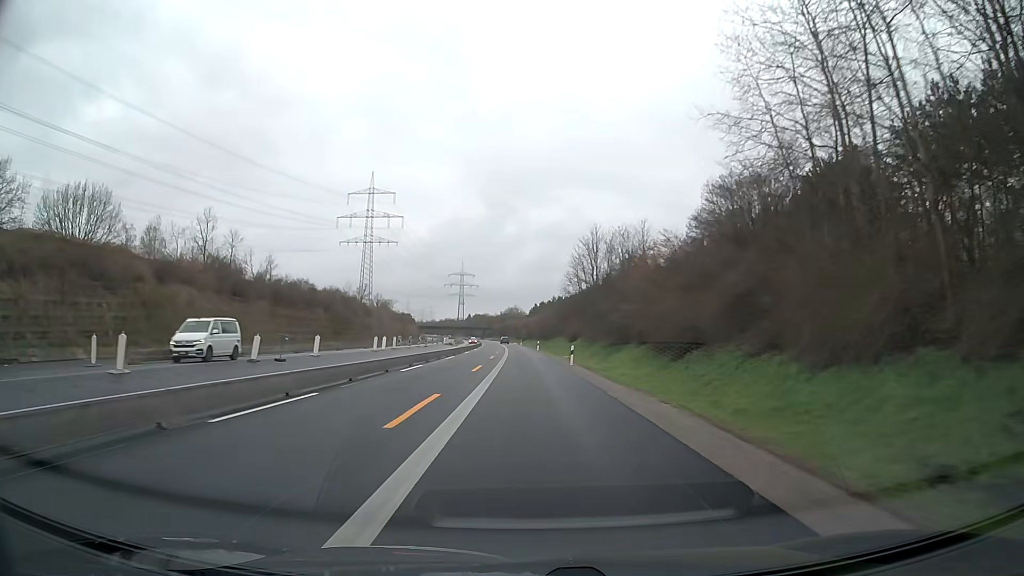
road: motorway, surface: asphalt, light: Day
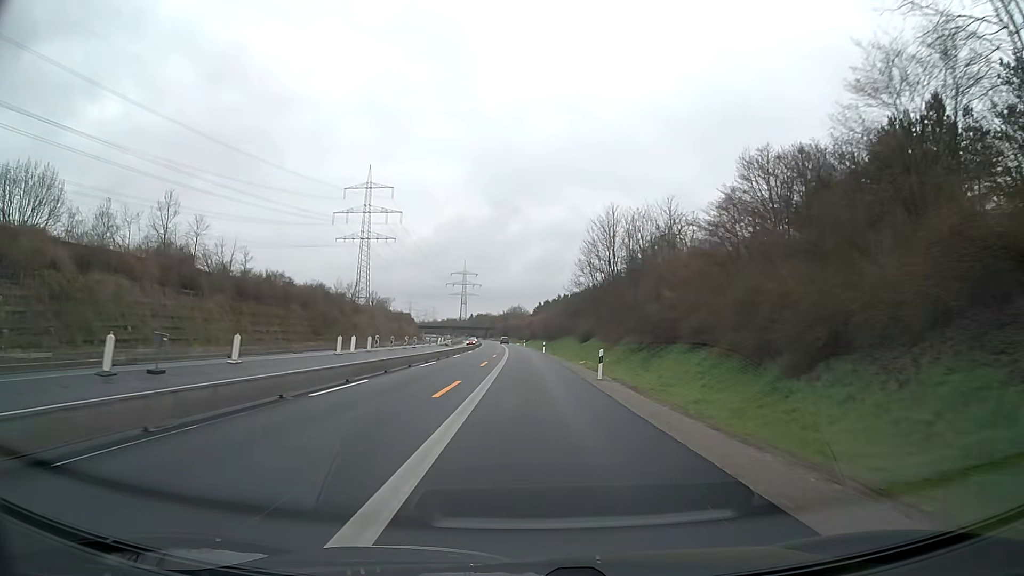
(0.0, +12.6) m; 0°
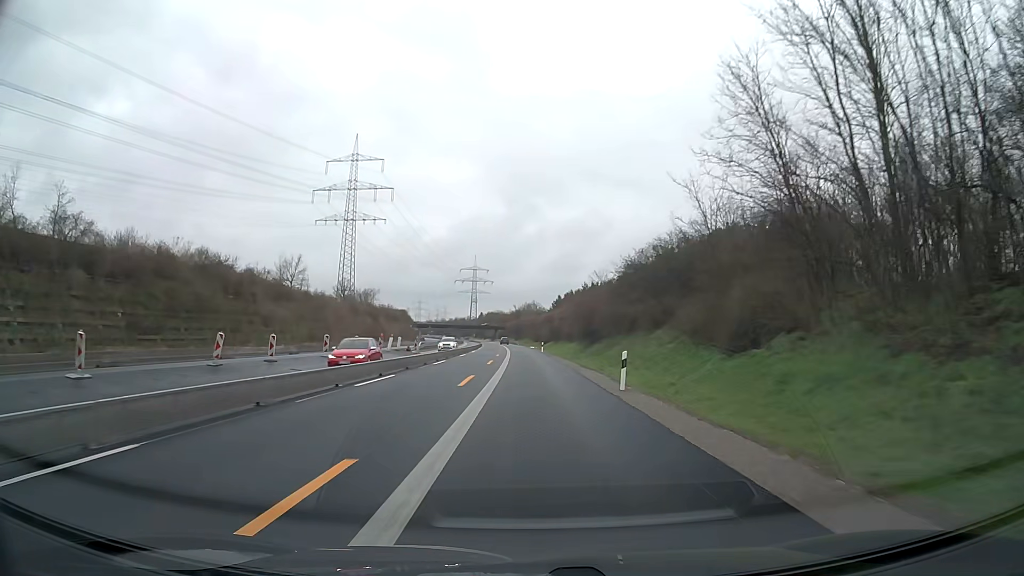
(-0.5, +50.2) m; -1°
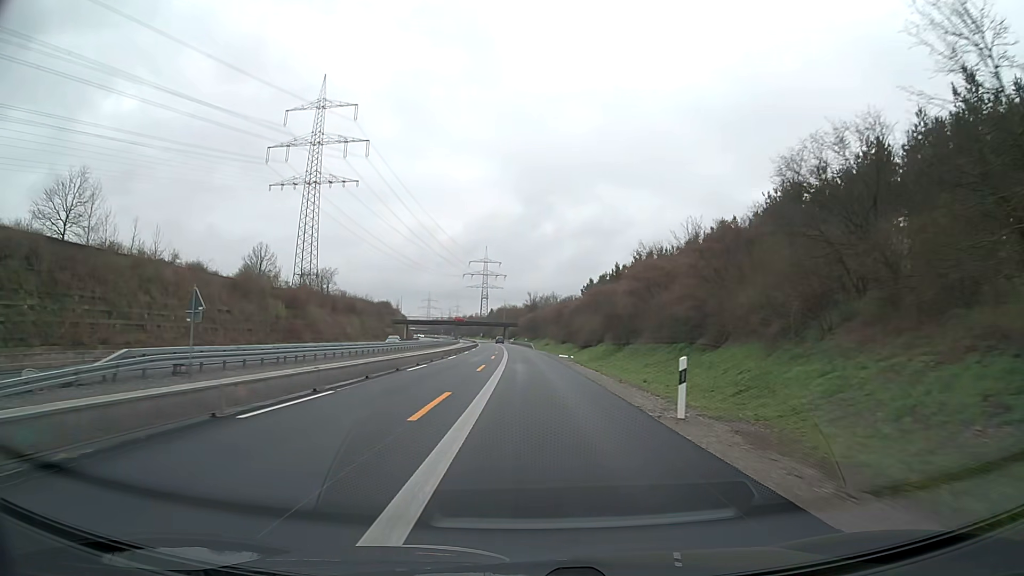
(-0.7, +62.7) m; -1°
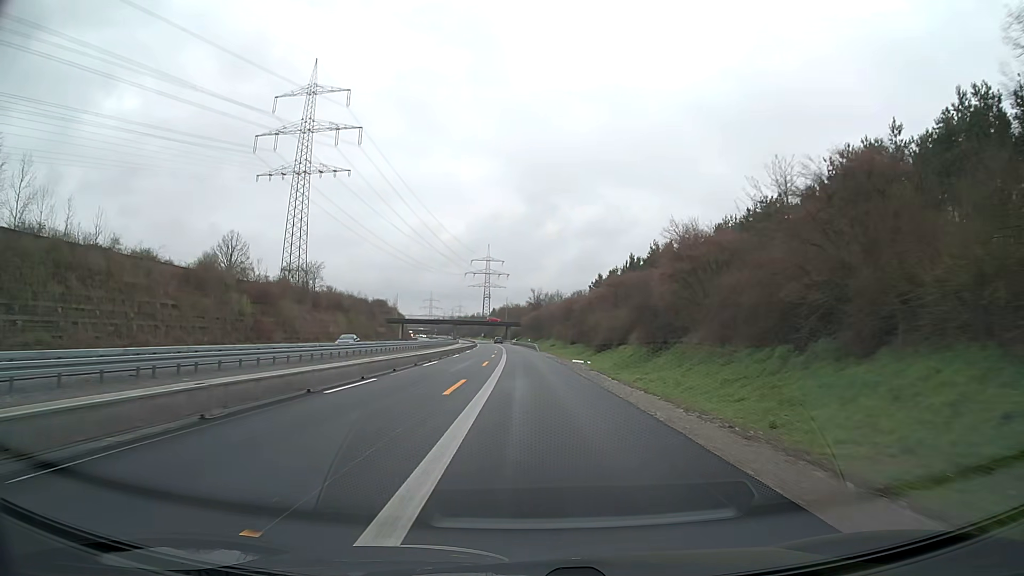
(-0.1, +12.5) m; 0°
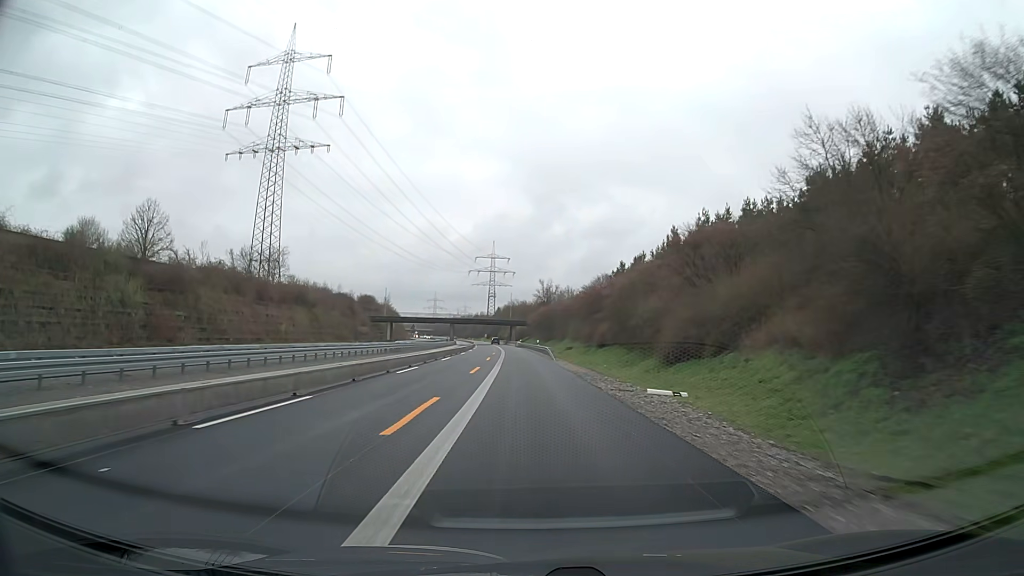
(-0.1, +25.0) m; 0°
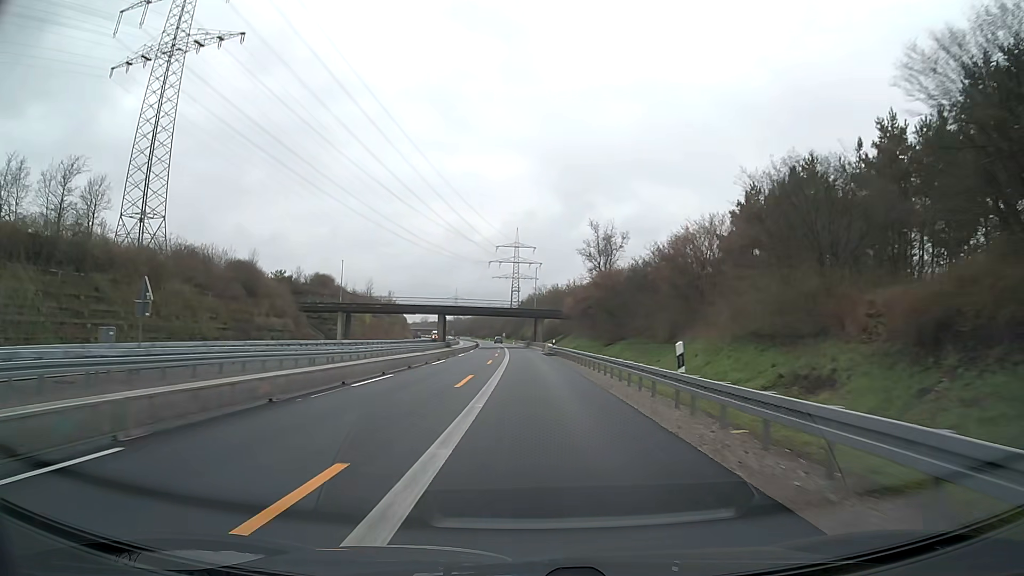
(-1.1, +62.4) m; -2°
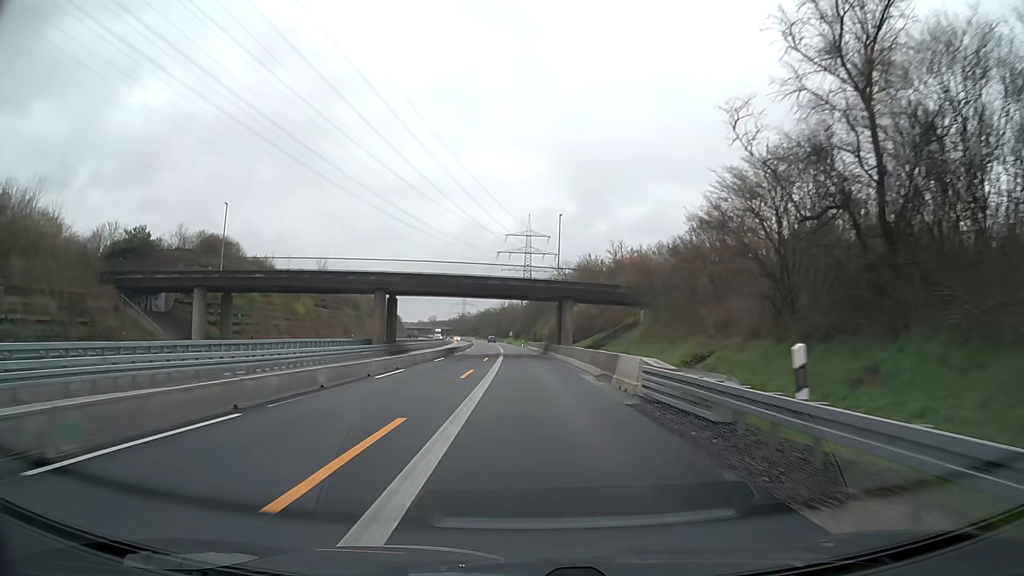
(-0.3, +50.0) m; -1°
(0, +10) (0, +20) (0, +30) (-1, +40) (-1, +50) (-1, +60) (-2, +70) (-2, +80) (-3, +90) (-3, +100) m
